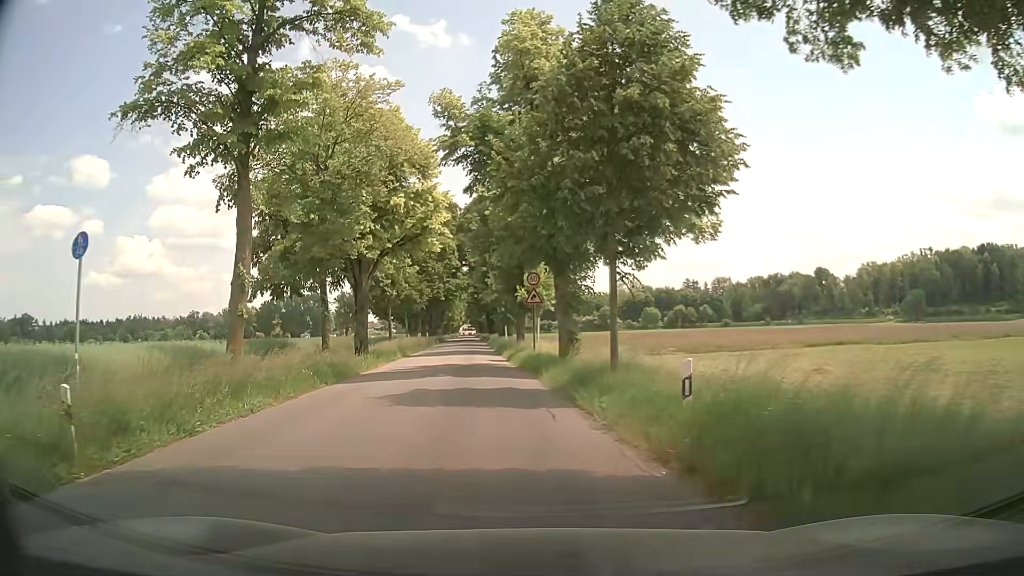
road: tertiary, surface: asphalt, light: Day
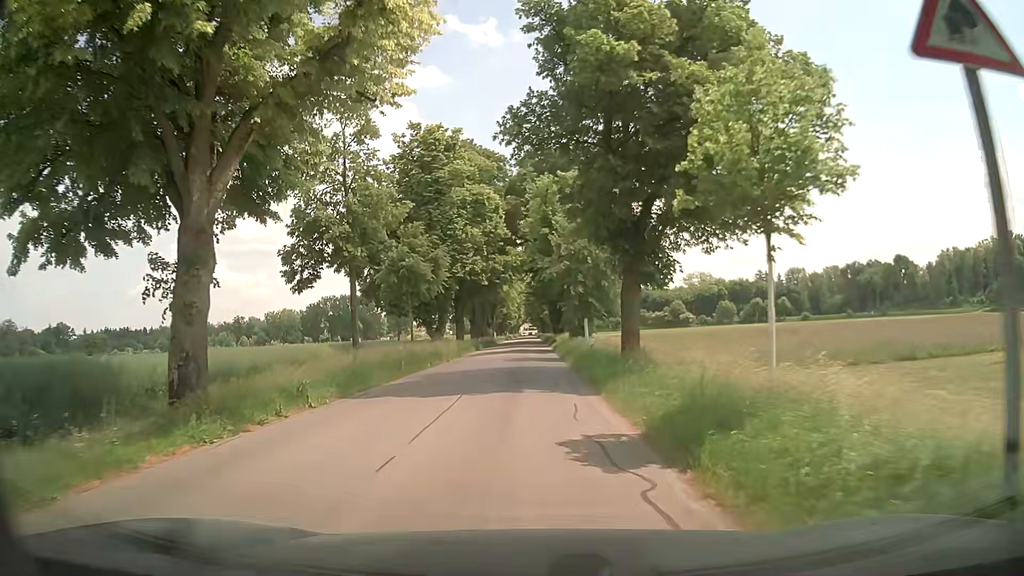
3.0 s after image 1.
(-2.0, +27.0) m; -6°
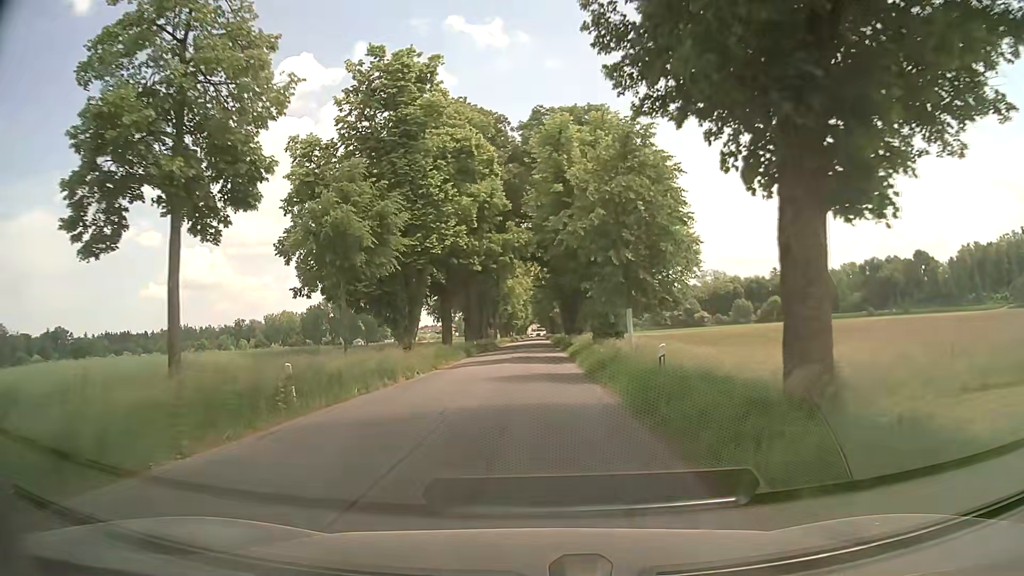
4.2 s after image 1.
(+0.2, +13.9) m; +1°
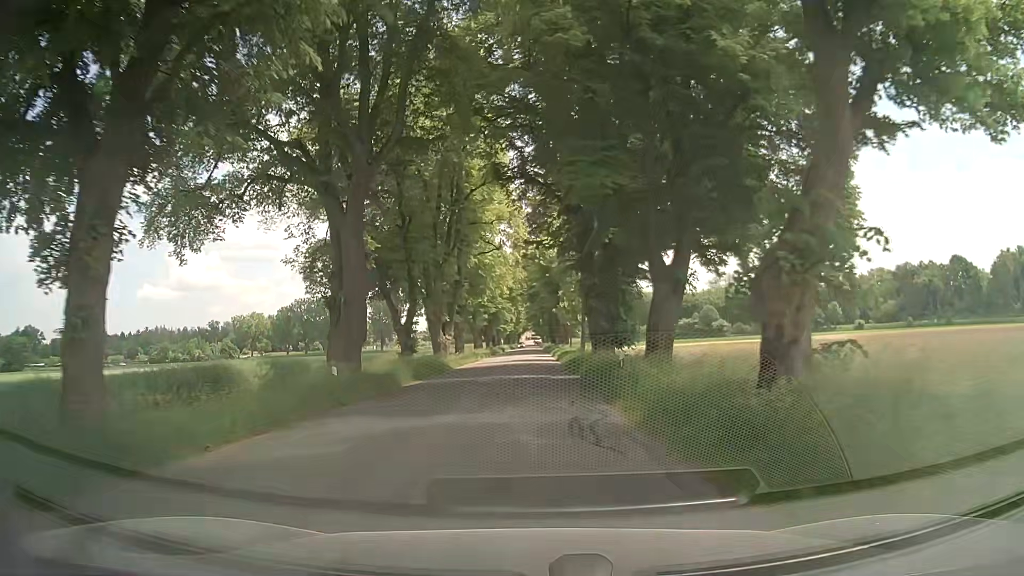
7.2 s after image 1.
(-0.2, +38.6) m; -1°
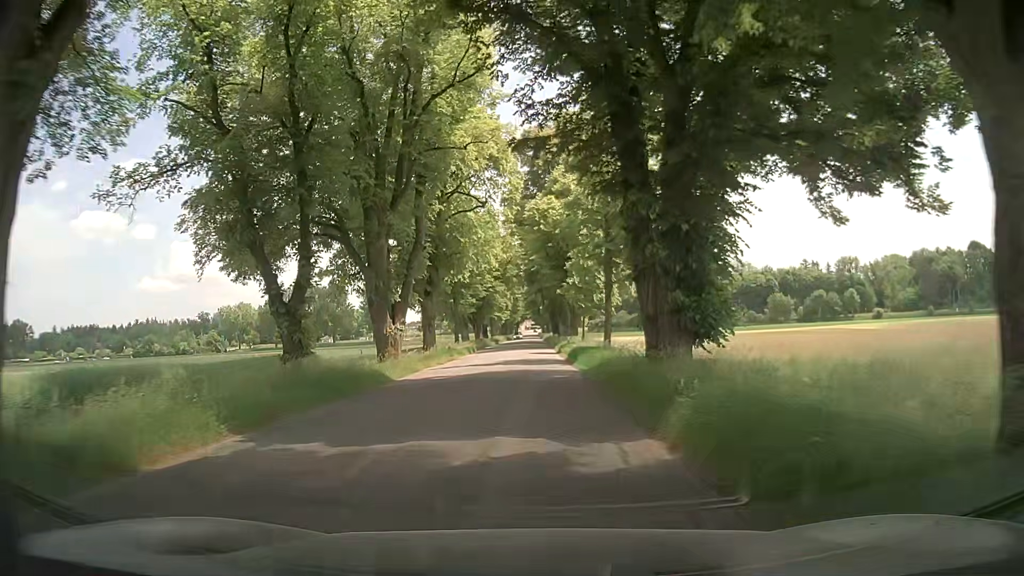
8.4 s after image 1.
(+0.3, +16.1) m; +1°
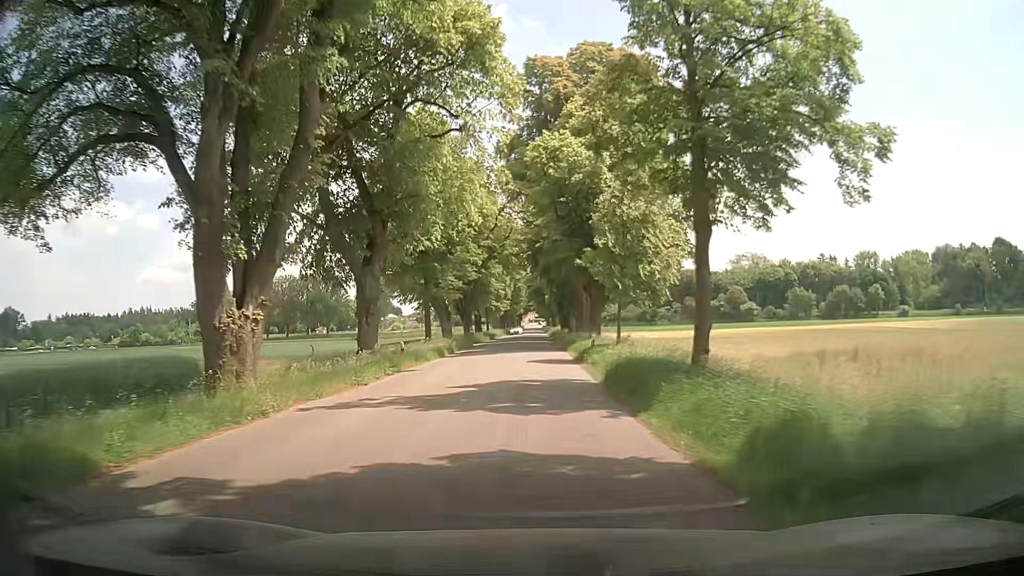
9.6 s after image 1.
(-0.2, +16.2) m; -1°
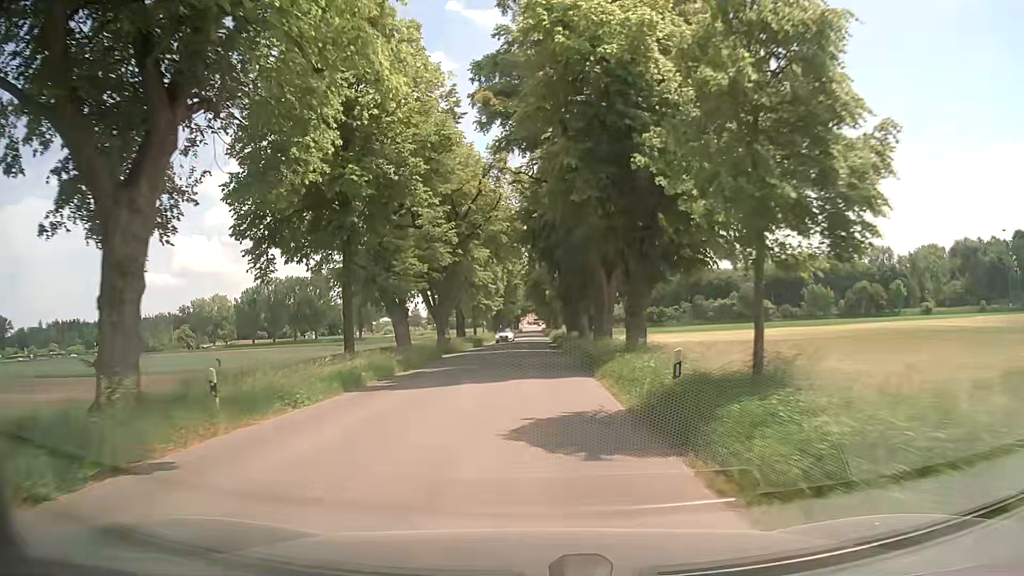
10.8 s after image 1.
(0.0, +16.3) m; 0°
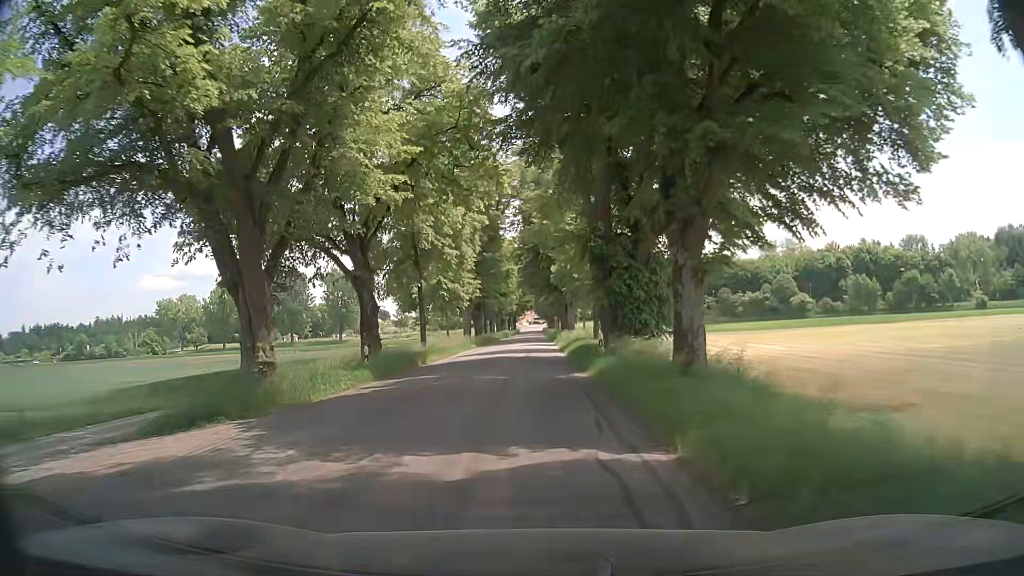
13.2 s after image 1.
(-0.1, +31.5) m; 0°
(0, +10) (0, +20) (0, +30) (0, +40) (0, +50) (0, +60) (0, +70) (-1, +80) (-1, +90) (-1, +100) m
